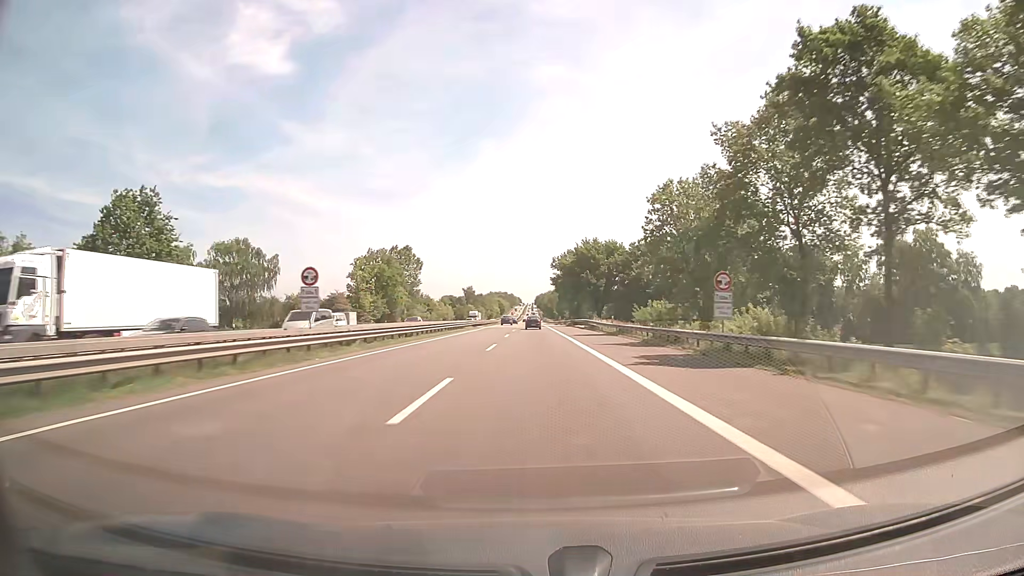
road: motorway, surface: asphalt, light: Day
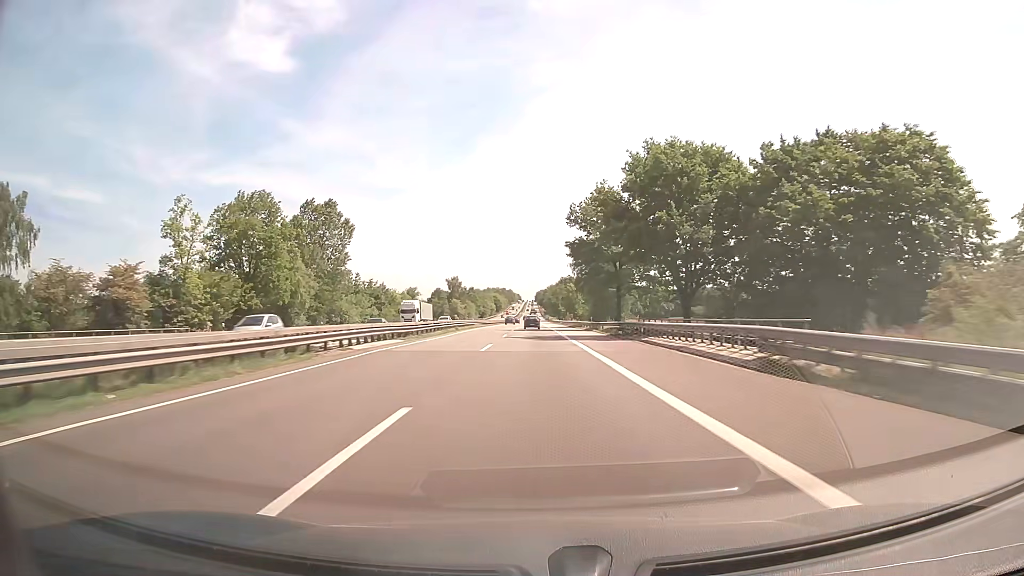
(-0.1, +58.5) m; 0°
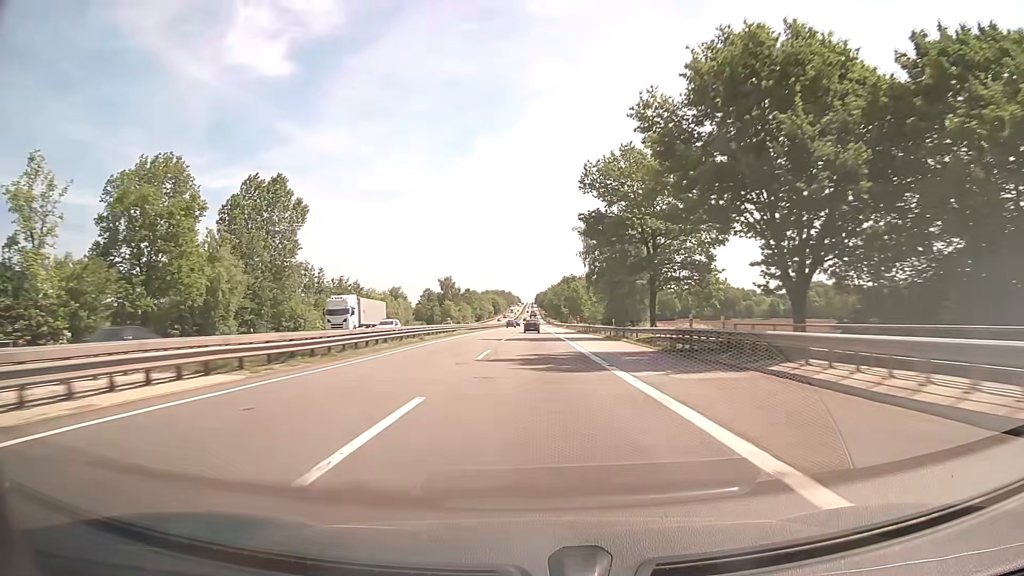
(0.0, +19.5) m; 0°
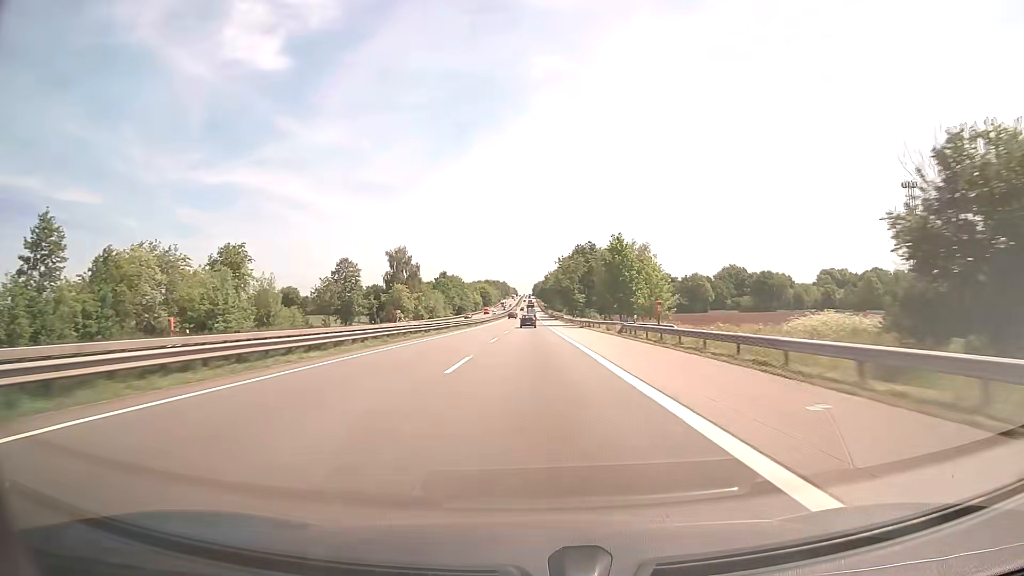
(+0.1, +78.2) m; 0°
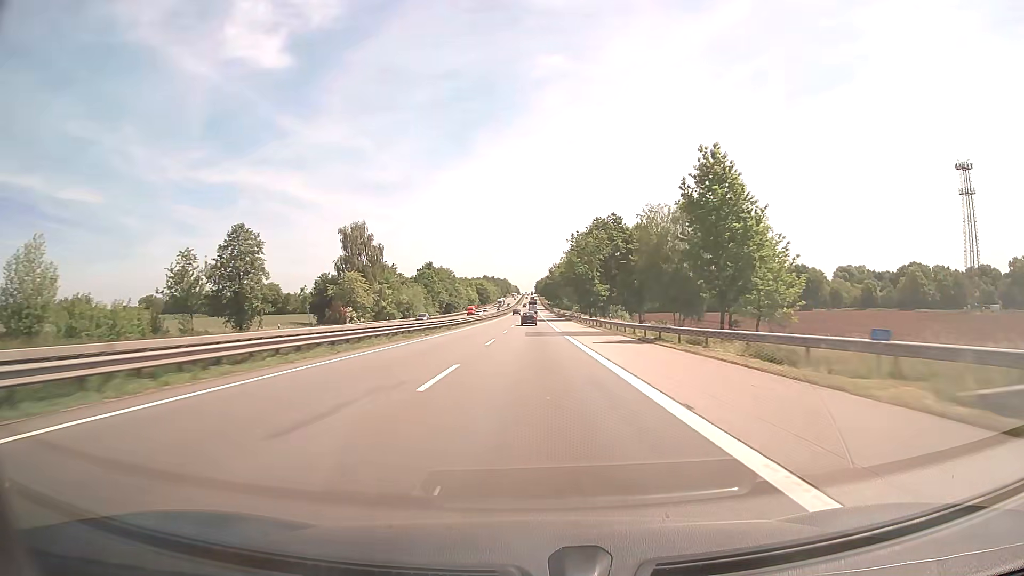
(-0.1, +39.1) m; 0°
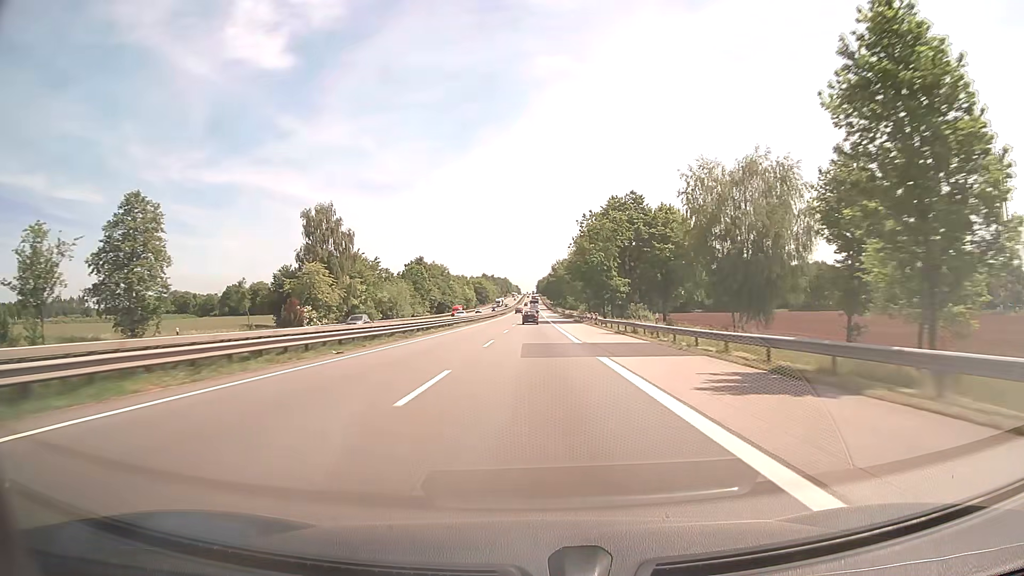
(0.0, +19.5) m; 0°
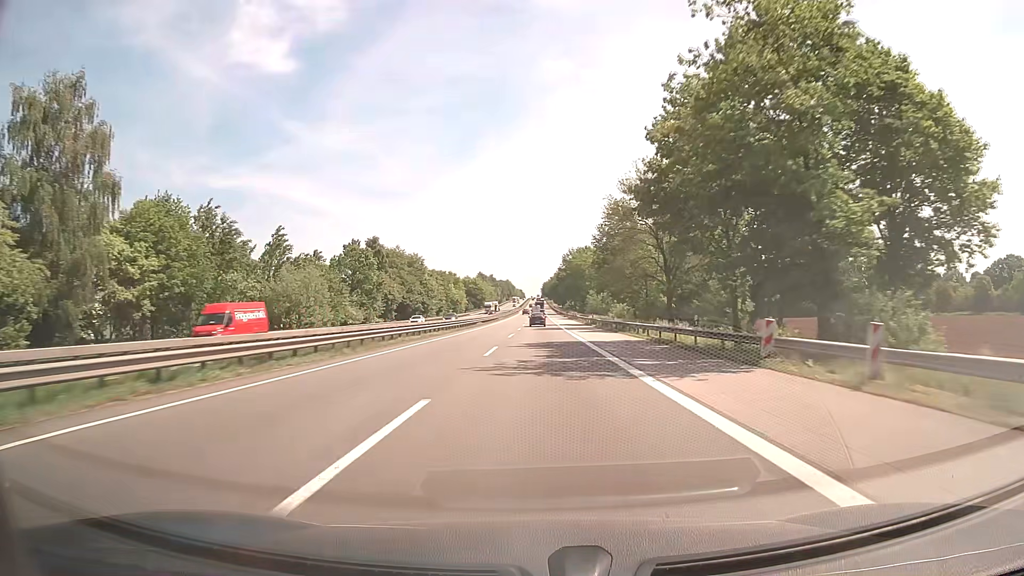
(-0.1, +58.3) m; 0°
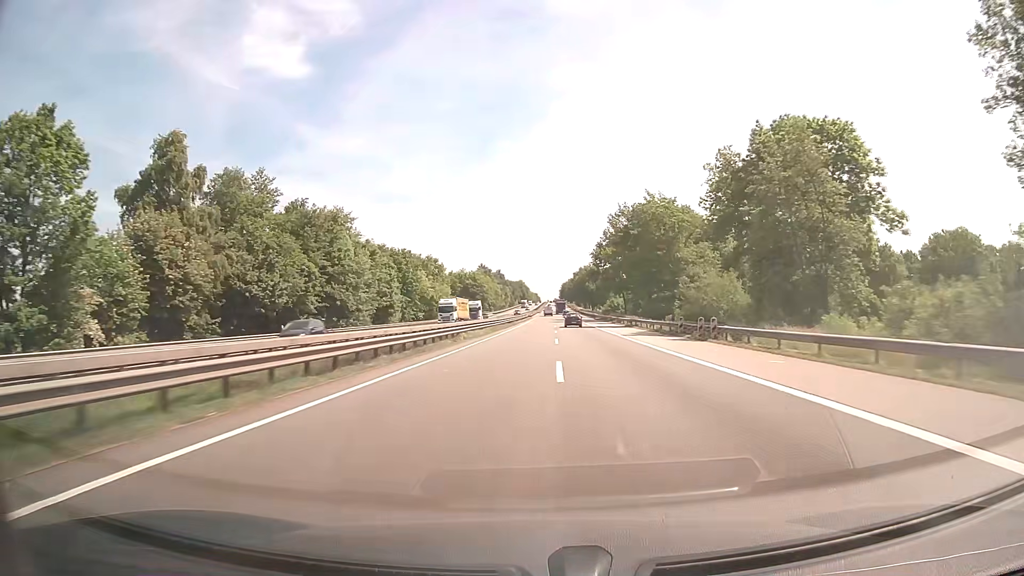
(-1.2, +79.5) m; -1°
(0, +10) (0, +20) (0, +30) (0, +40) (0, +50) (0, +60) (0, +70) (+1, +80) (+1, +90) (+1, +100) m
